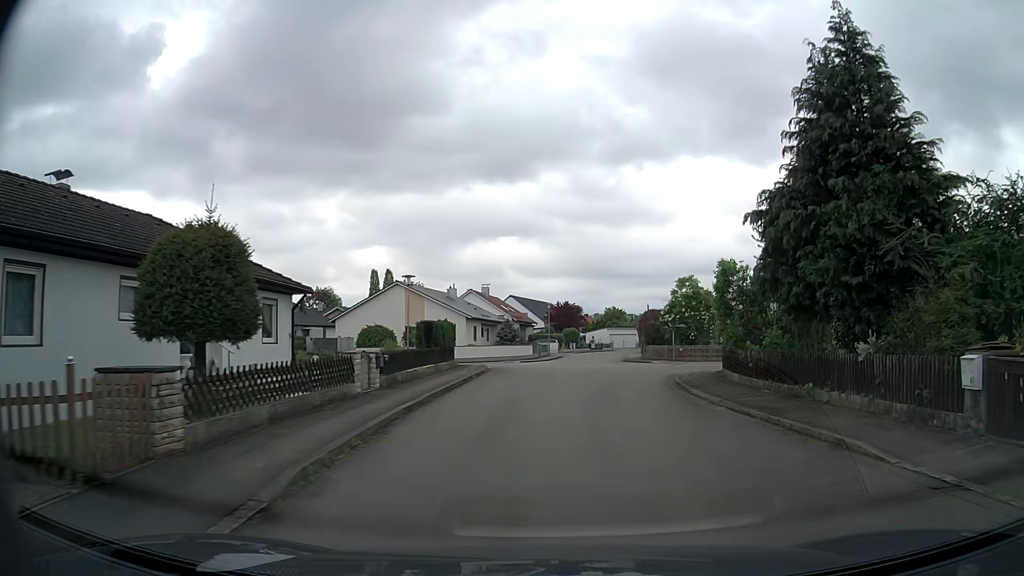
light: Day
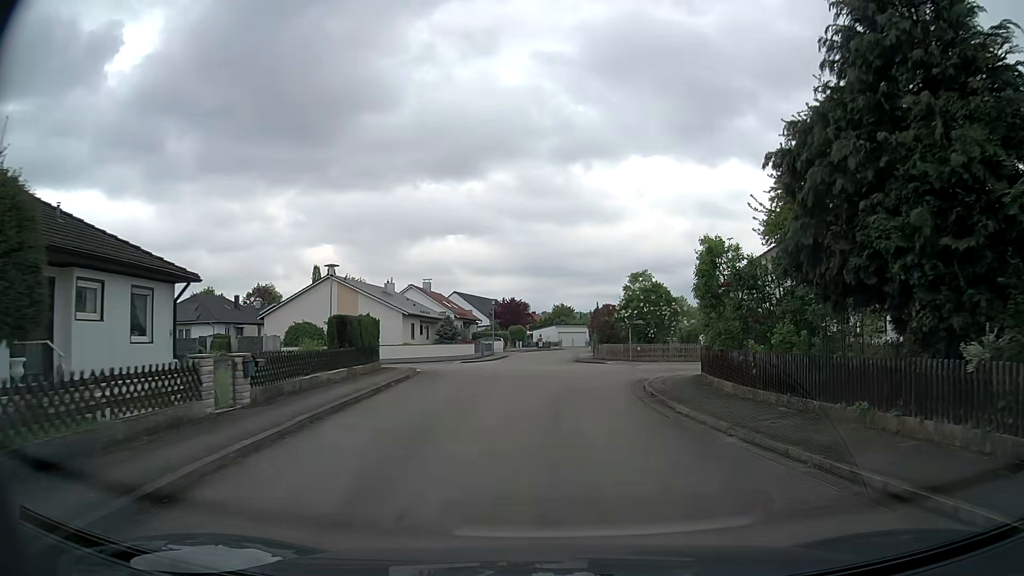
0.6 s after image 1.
(+0.2, +4.6) m; +4°
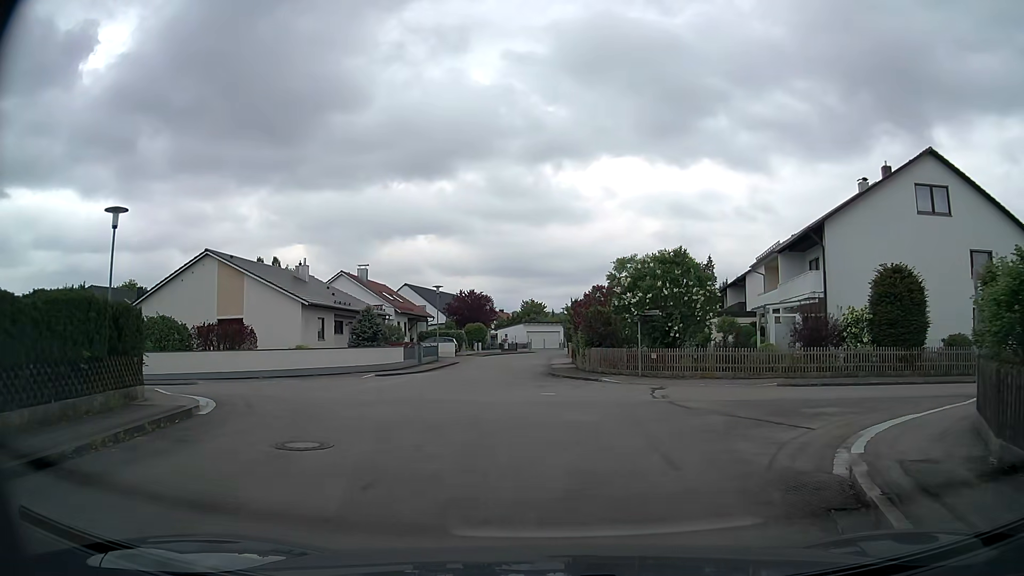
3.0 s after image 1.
(+0.6, +15.4) m; +3°
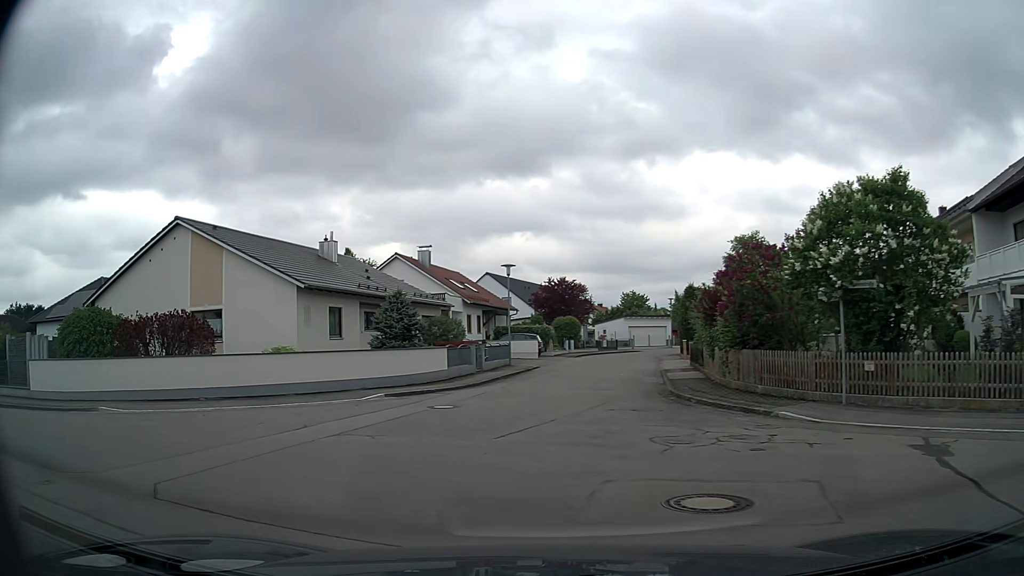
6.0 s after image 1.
(-0.2, +11.7) m; -7°
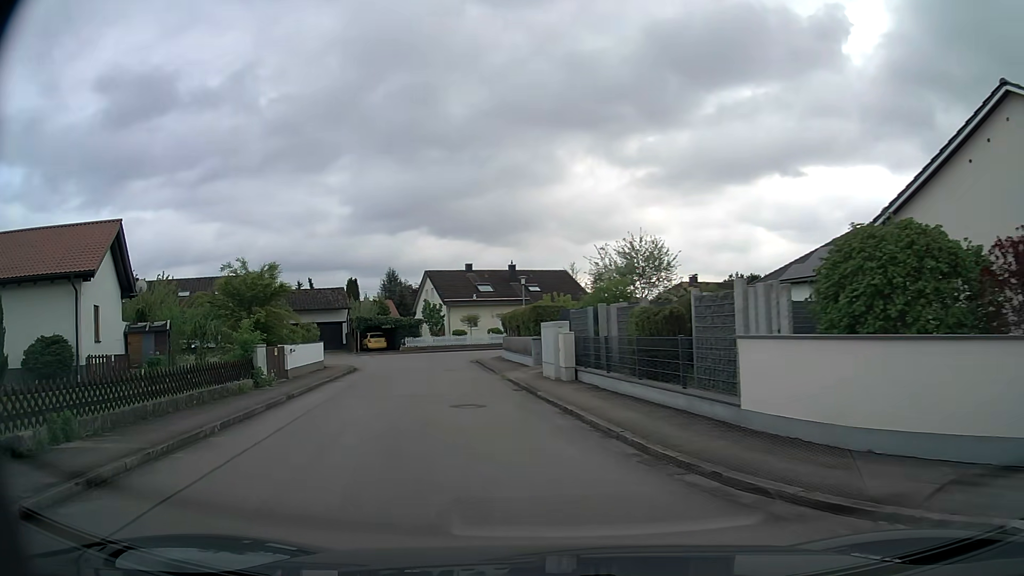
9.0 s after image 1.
(-8.1, +10.9) m; -65°
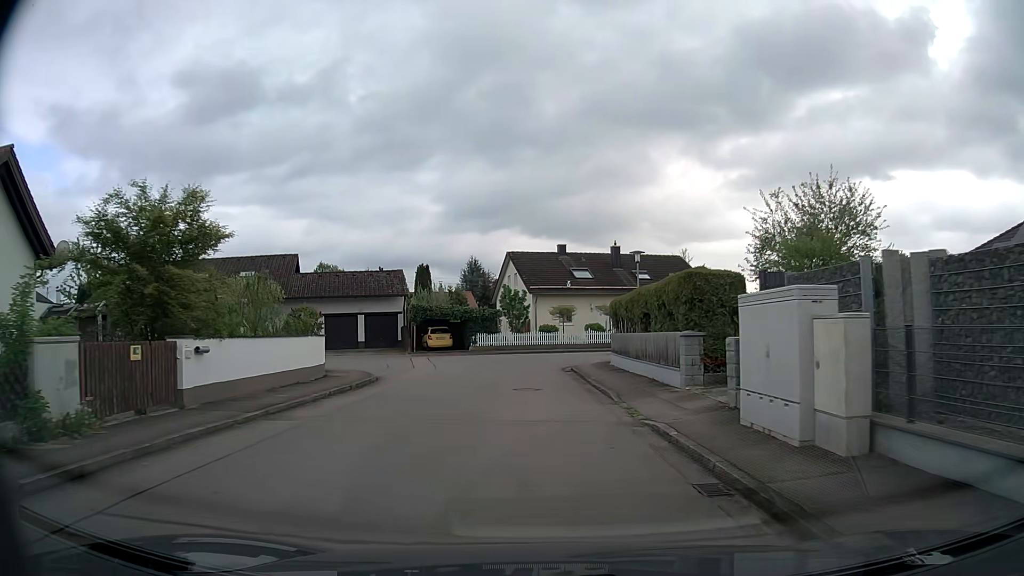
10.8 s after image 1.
(-1.3, +13.0) m; -7°
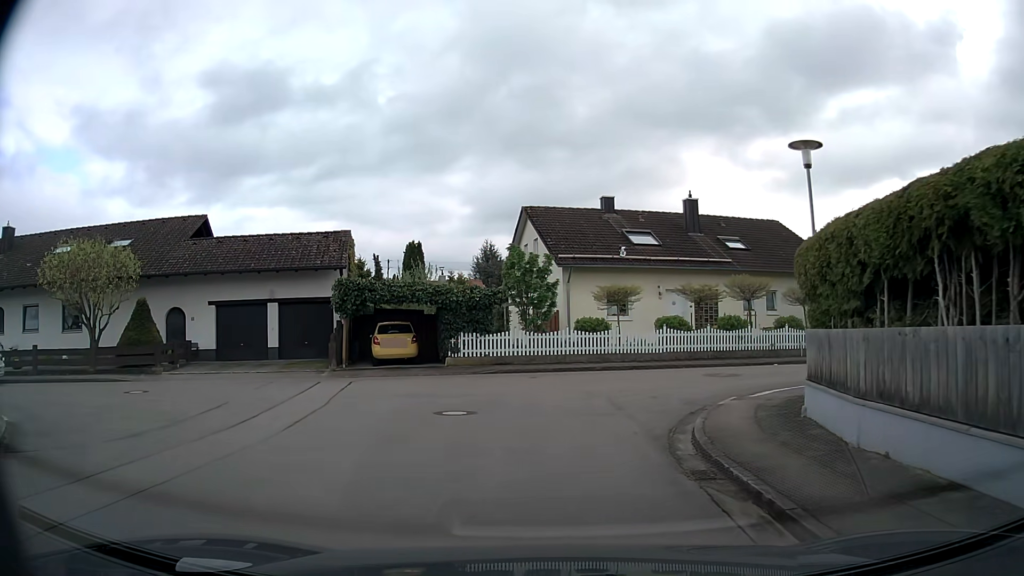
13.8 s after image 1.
(-0.5, +18.8) m; -3°
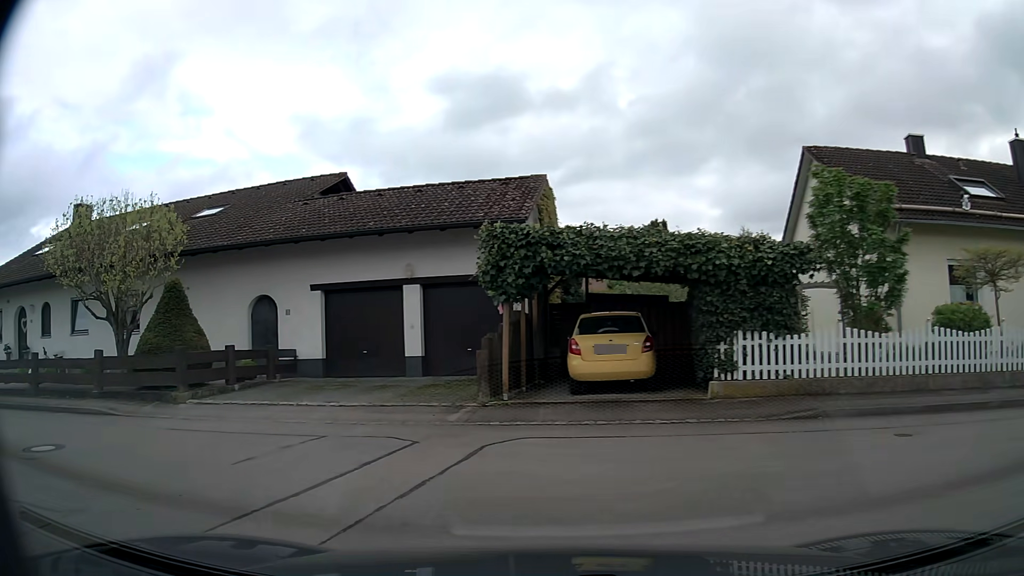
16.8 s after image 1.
(-1.0, +10.9) m; -20°
(-6, +7) (-15, +9) (-25, +10) (-35, +12) (-45, +14) (-55, +16) (-65, +17) (-75, +18) (-85, +18) (-95, +18) m
